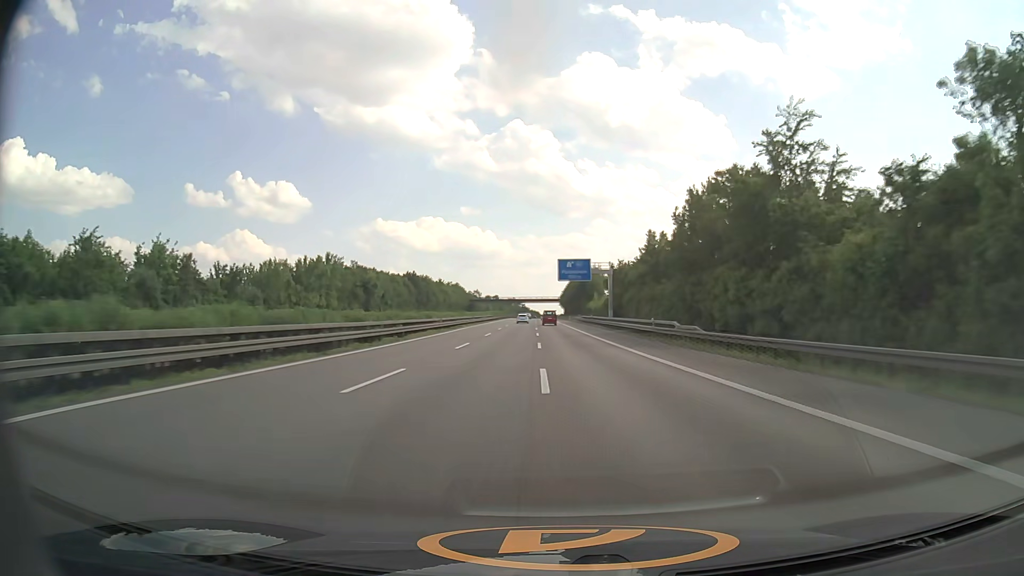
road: motorway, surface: asphalt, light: Day
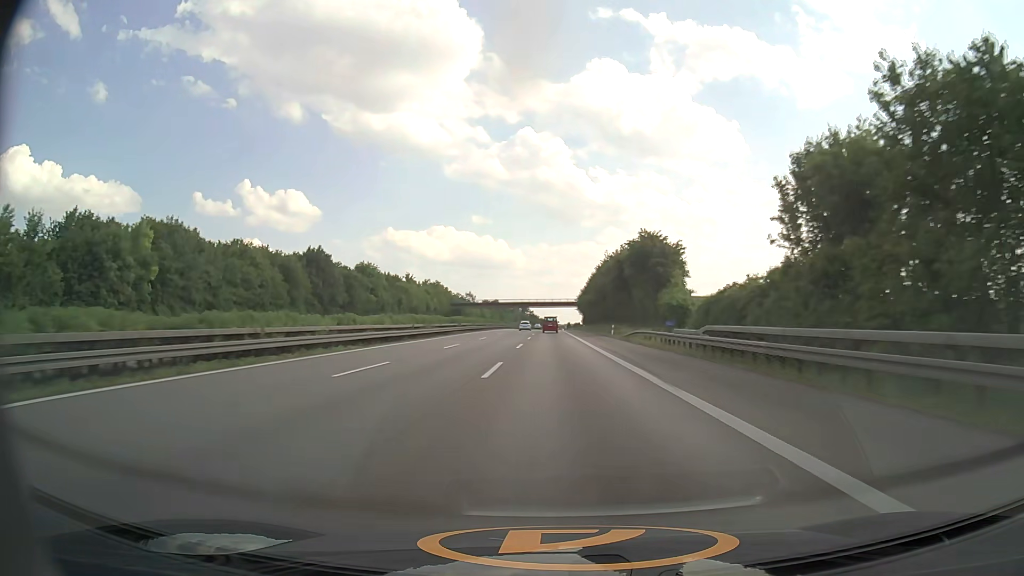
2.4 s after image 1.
(-0.7, +85.8) m; -1°
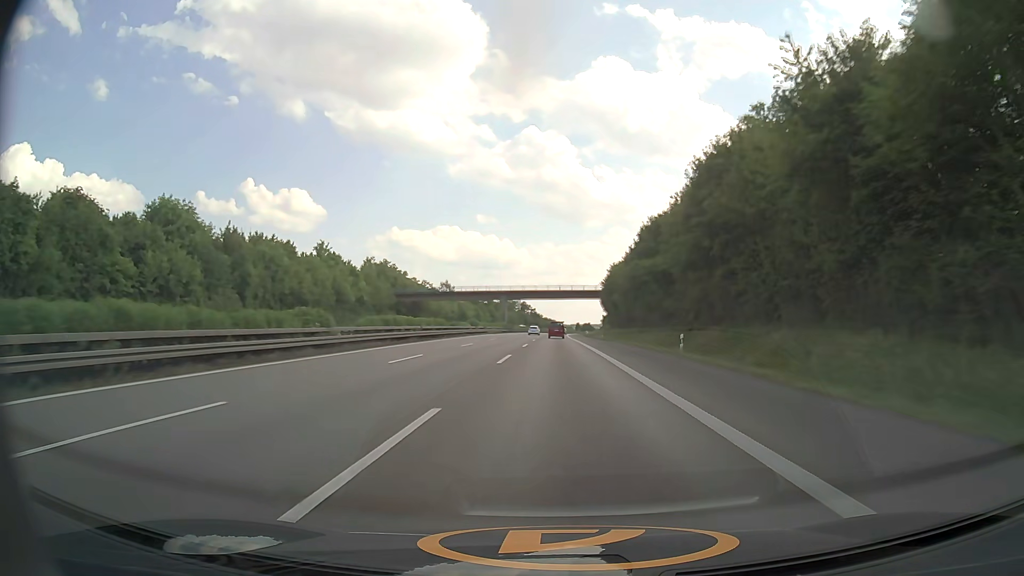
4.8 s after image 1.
(-0.3, +83.0) m; 0°
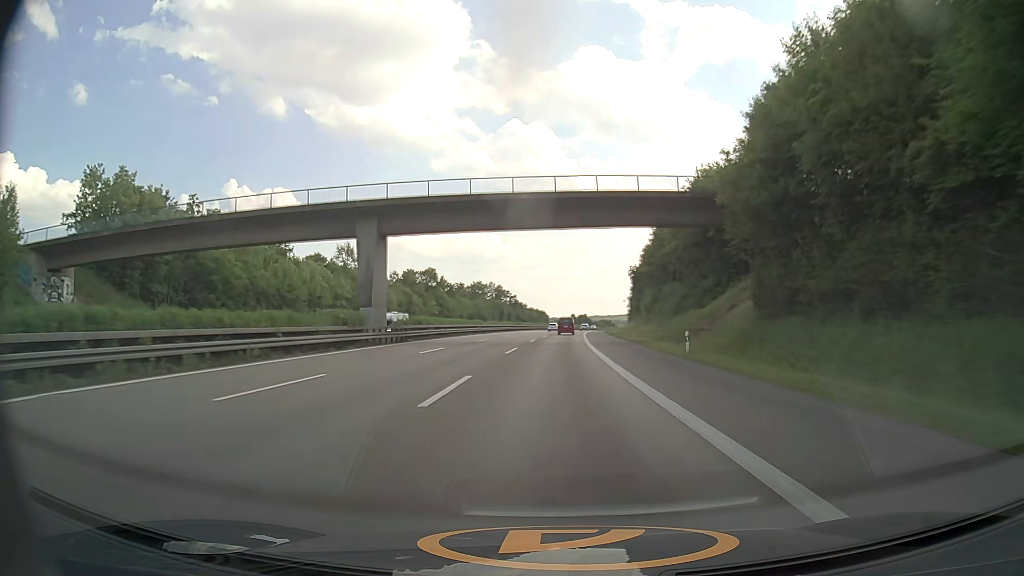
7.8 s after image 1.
(+0.3, +101.5) m; +1°
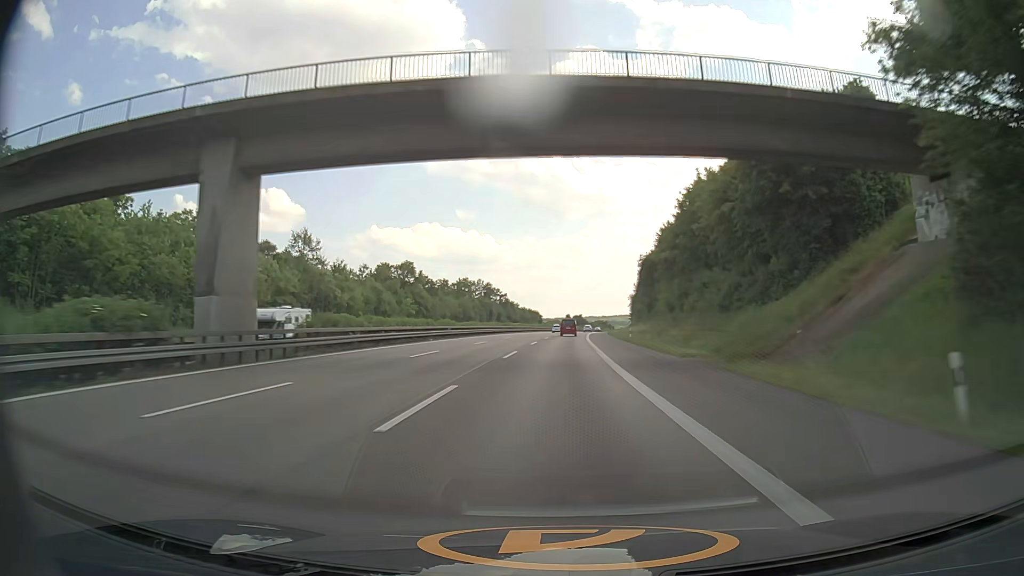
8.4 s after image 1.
(+0.1, +20.2) m; 0°
